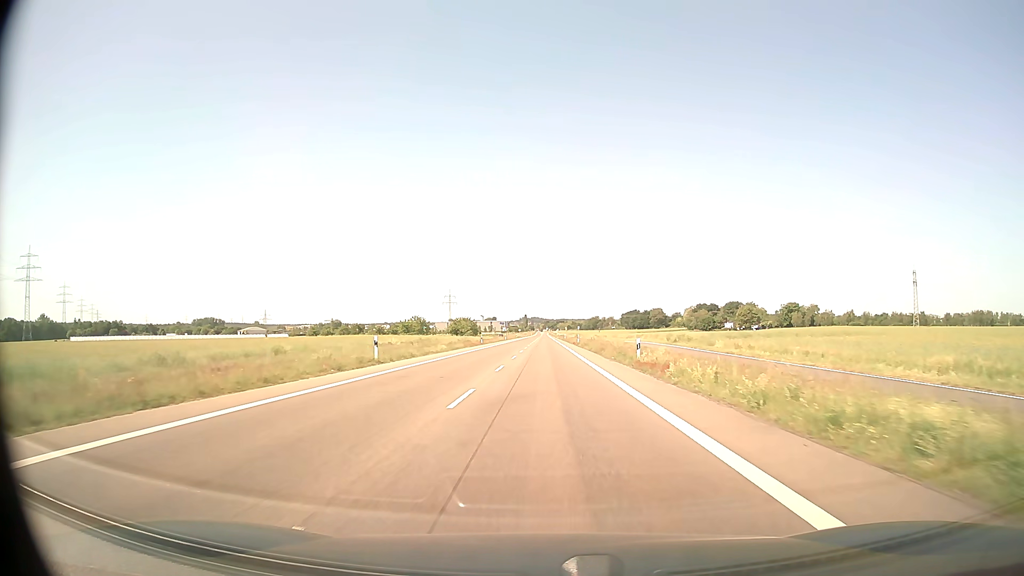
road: secondary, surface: asphalt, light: Day
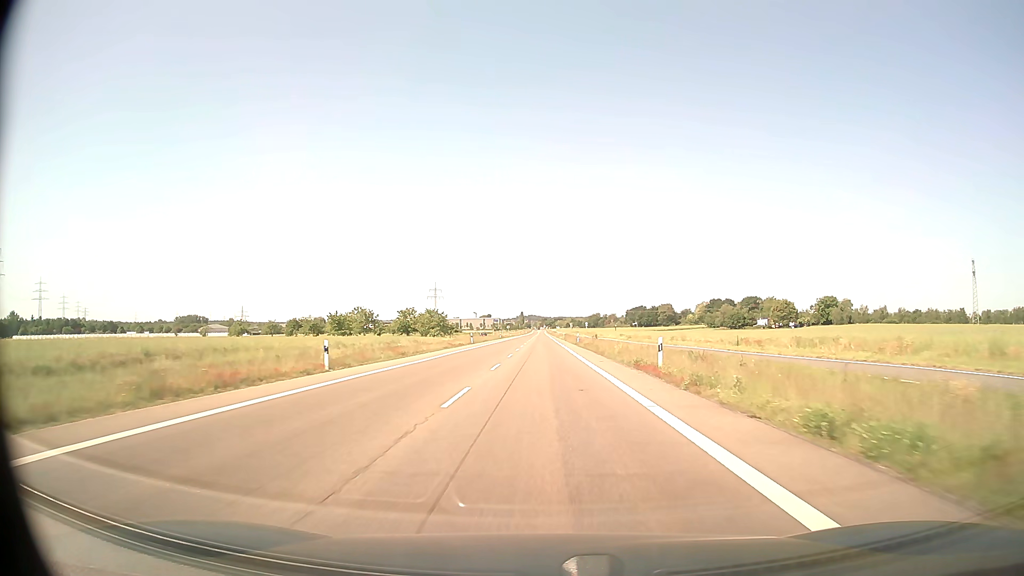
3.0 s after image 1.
(0.0, +57.1) m; 0°
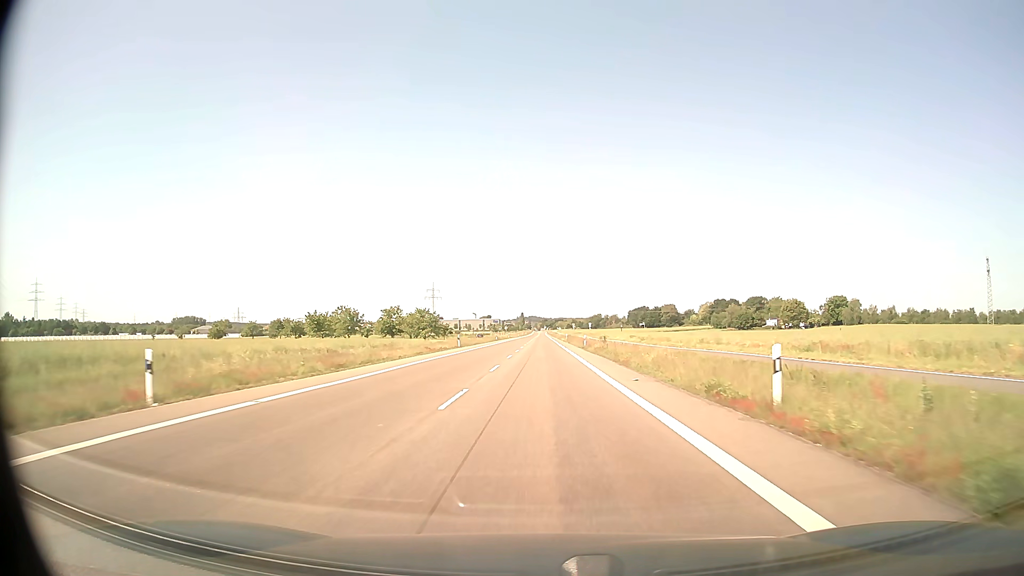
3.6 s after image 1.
(0.0, +11.4) m; 0°
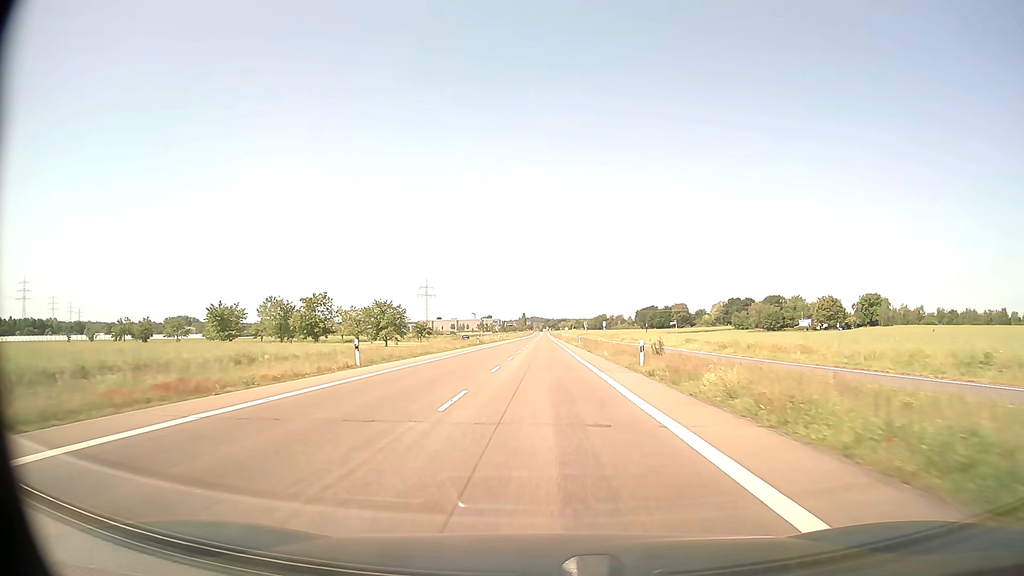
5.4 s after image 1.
(-0.1, +34.3) m; 0°
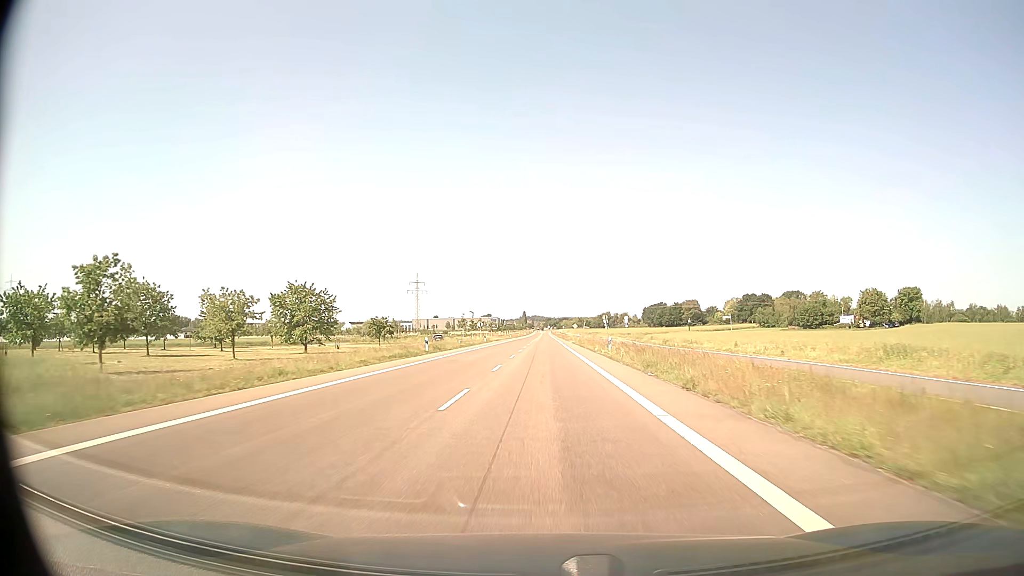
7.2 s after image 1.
(0.0, +34.3) m; 0°
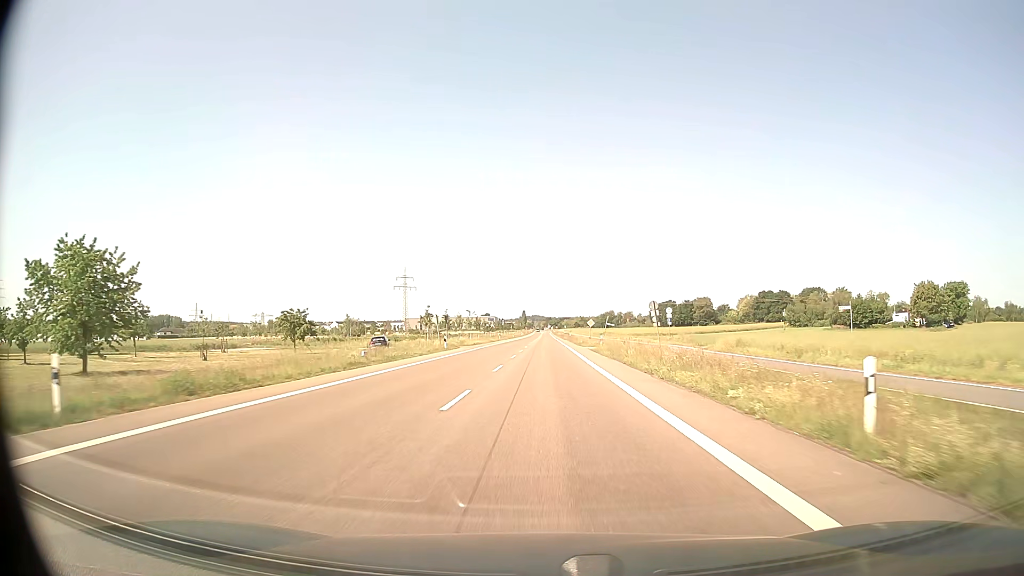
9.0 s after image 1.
(0.0, +34.3) m; 0°
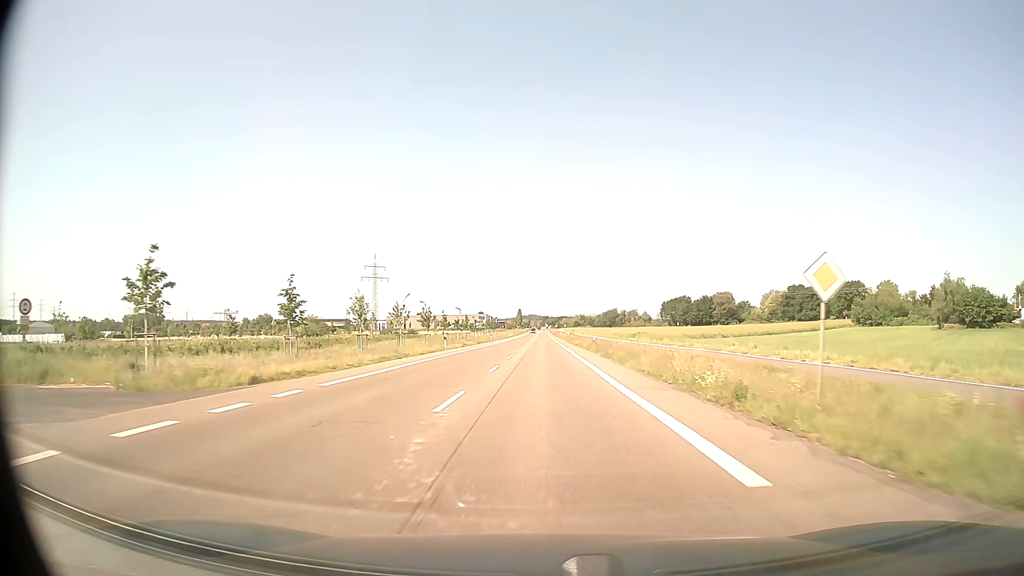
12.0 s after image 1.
(+0.2, +57.2) m; 0°
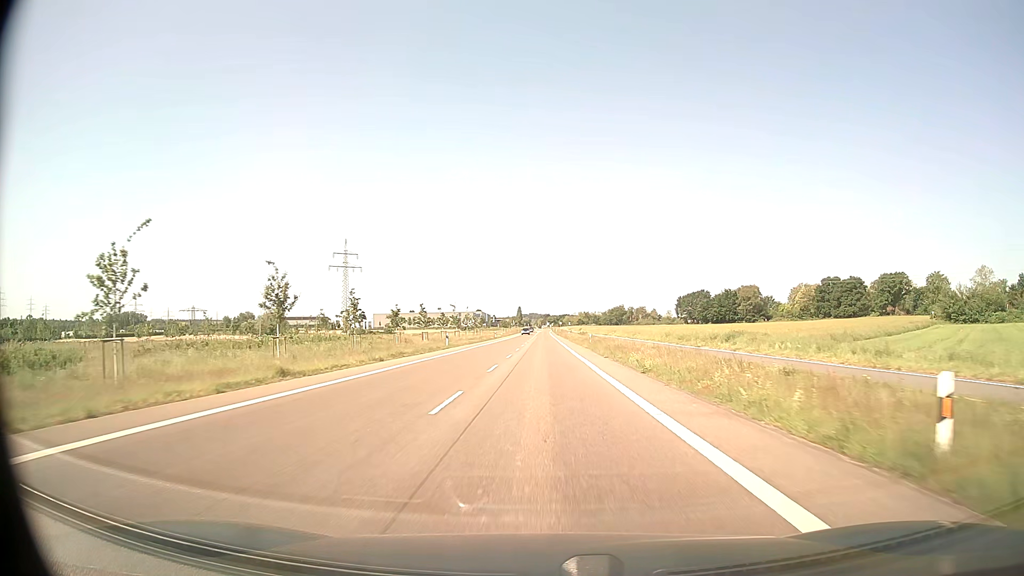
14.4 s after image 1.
(-0.1, +45.8) m; 0°
(0, +10) (0, +20) (0, +30) (0, +40) (0, +50) (0, +60) (0, +70) (0, +80) (0, +90) (0, +100) m
